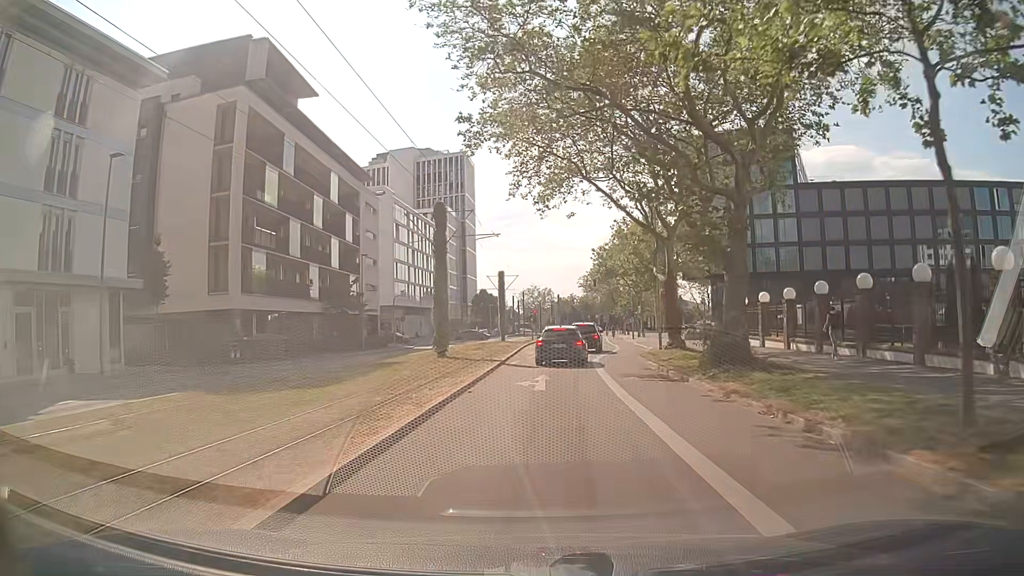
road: secondary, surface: asphalt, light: Day
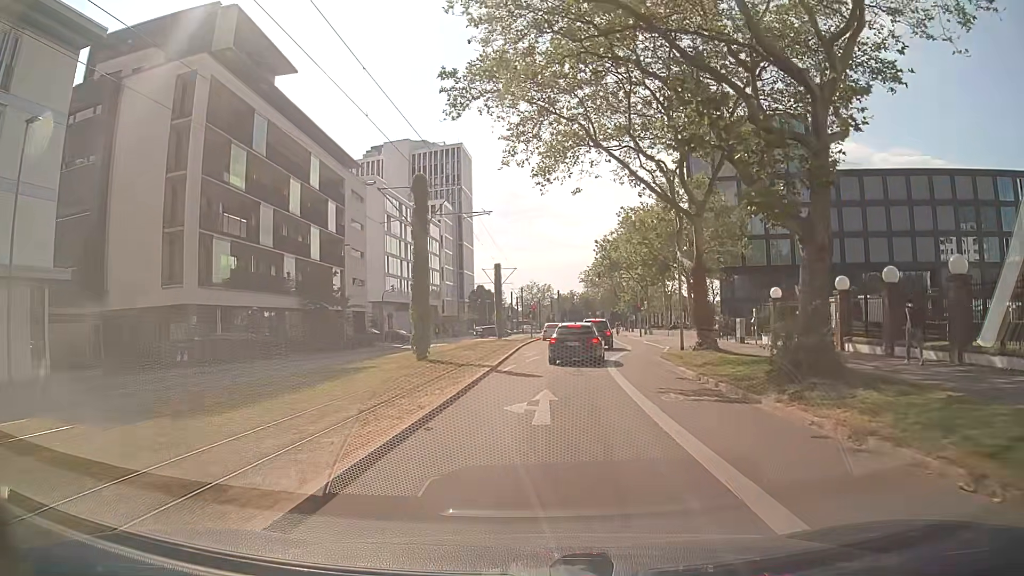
(+0.1, +5.4) m; +1°
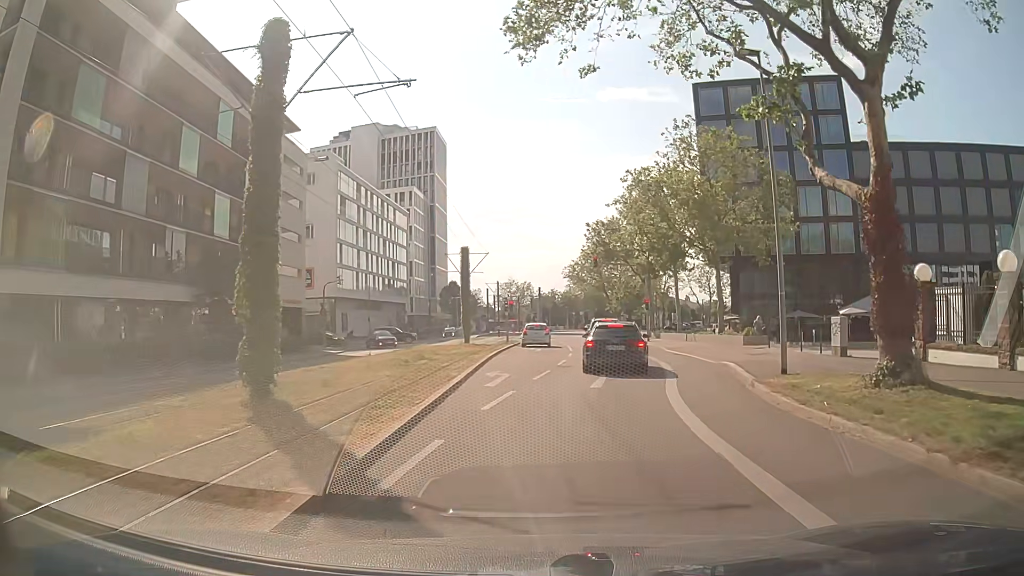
(+0.1, +14.3) m; +1°
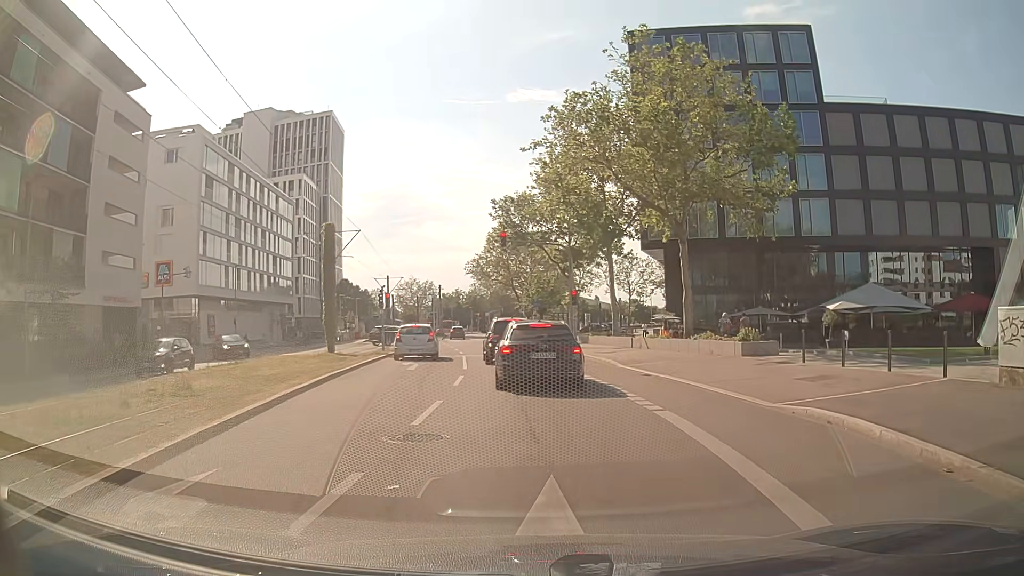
(+0.9, +13.2) m; +8°
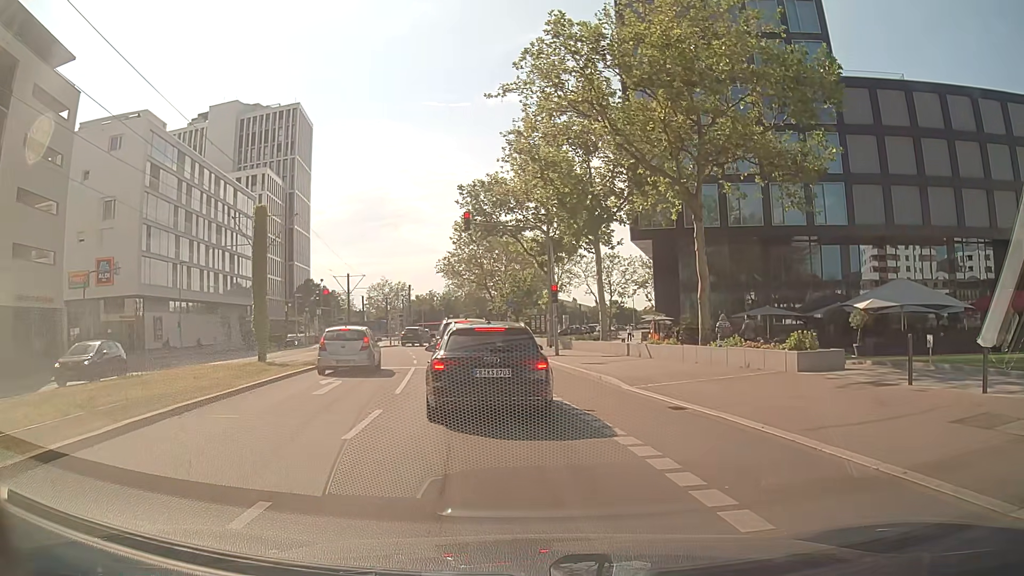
(+0.2, +6.8) m; +2°
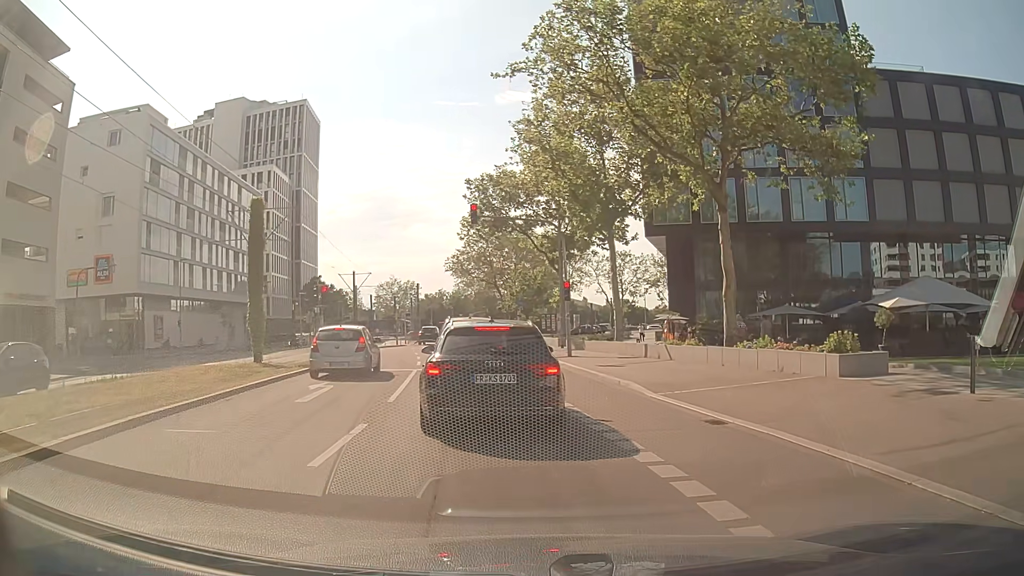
(0.0, +1.7) m; -1°
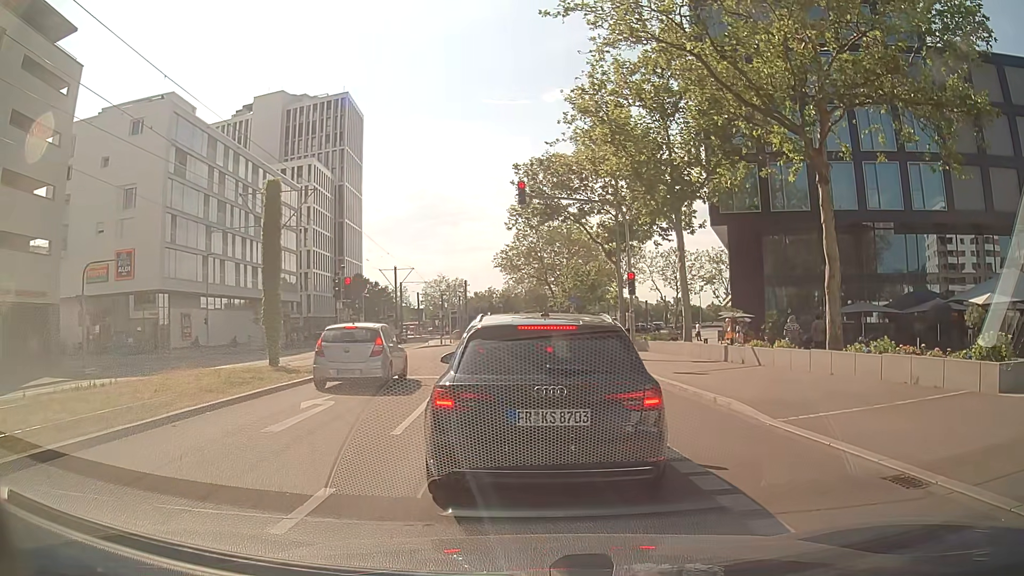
(-0.1, +3.8) m; -6°
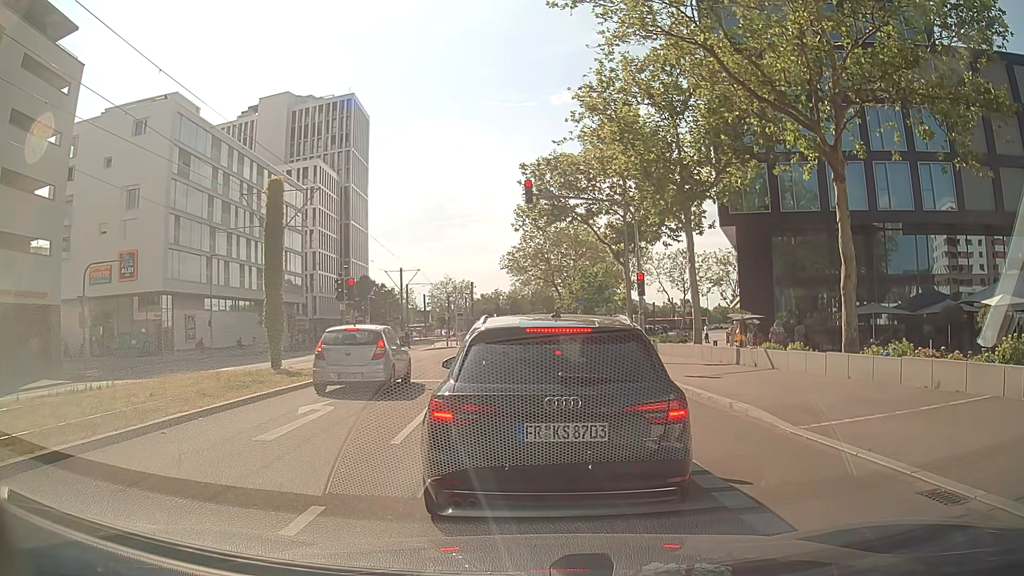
(0.0, +0.5) m; 0°
